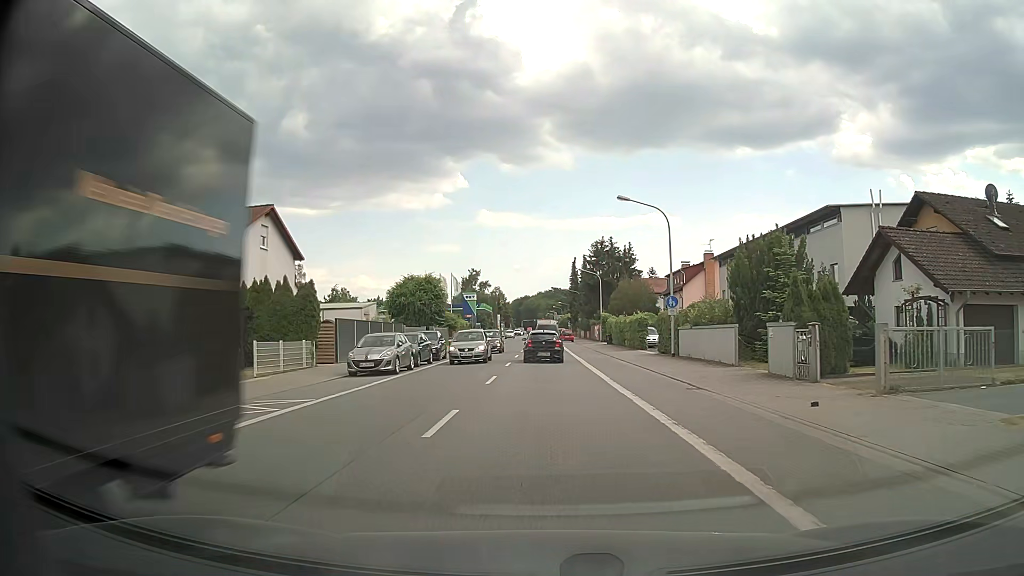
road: primary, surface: asphalt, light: Day
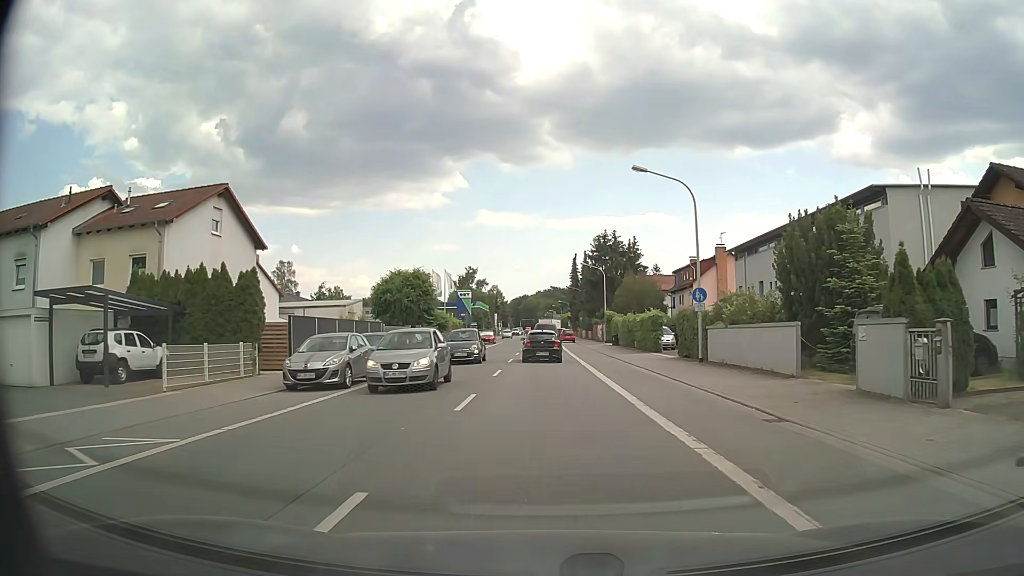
(0.0, +5.9) m; 0°
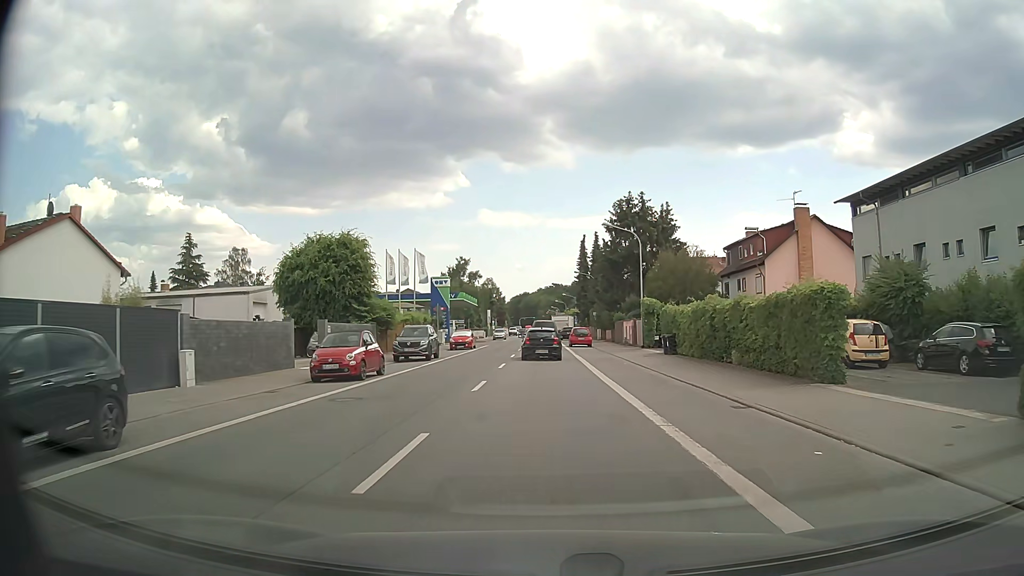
(-0.1, +24.0) m; 0°
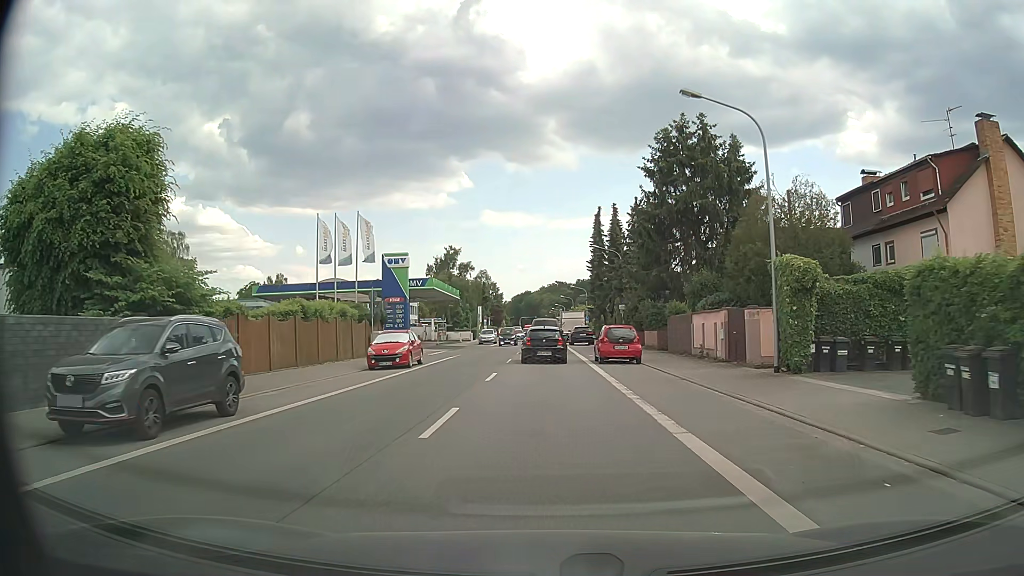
(-0.1, +24.2) m; 0°
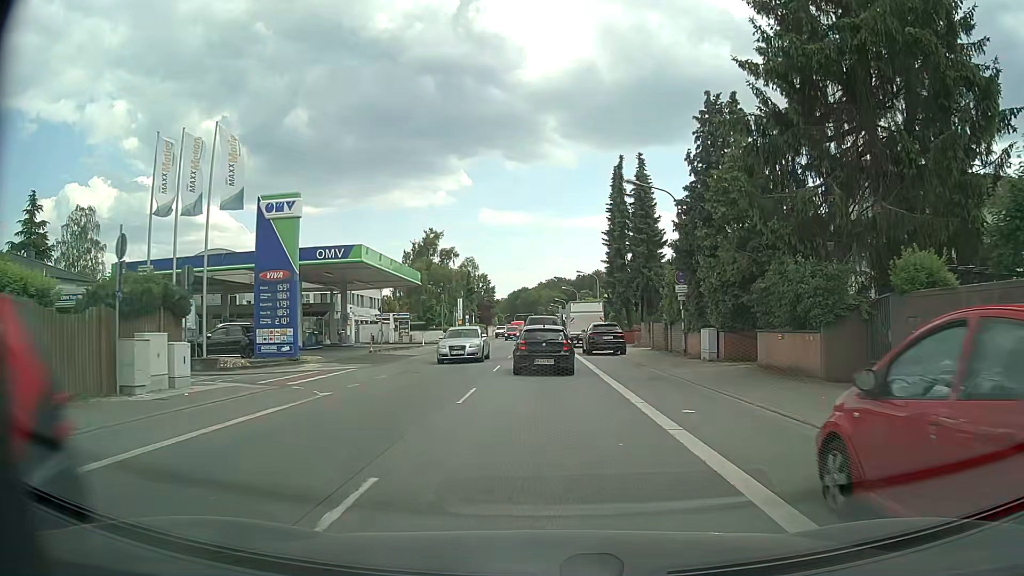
(+0.1, +23.3) m; 0°
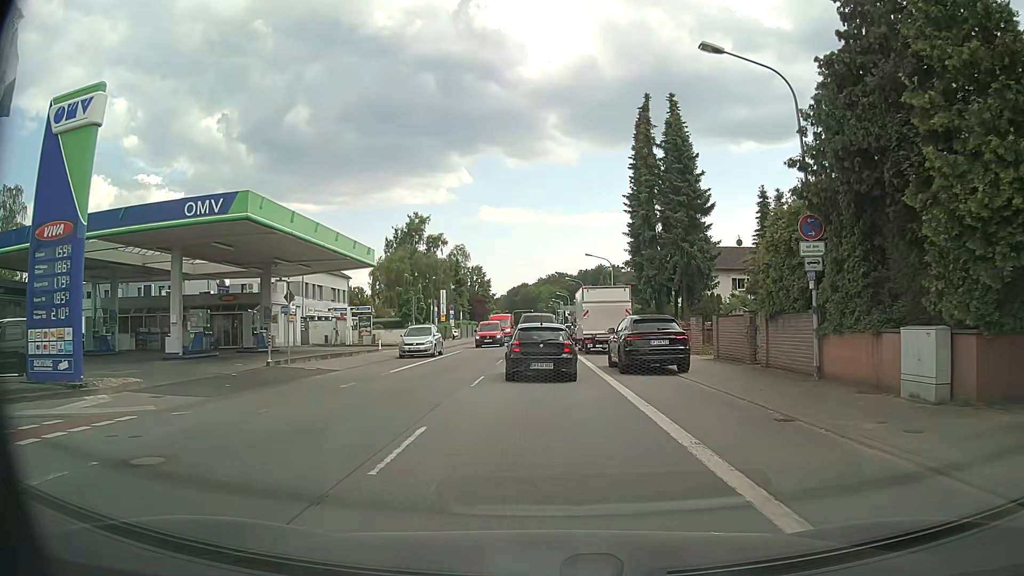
(0.0, +14.6) m; 0°
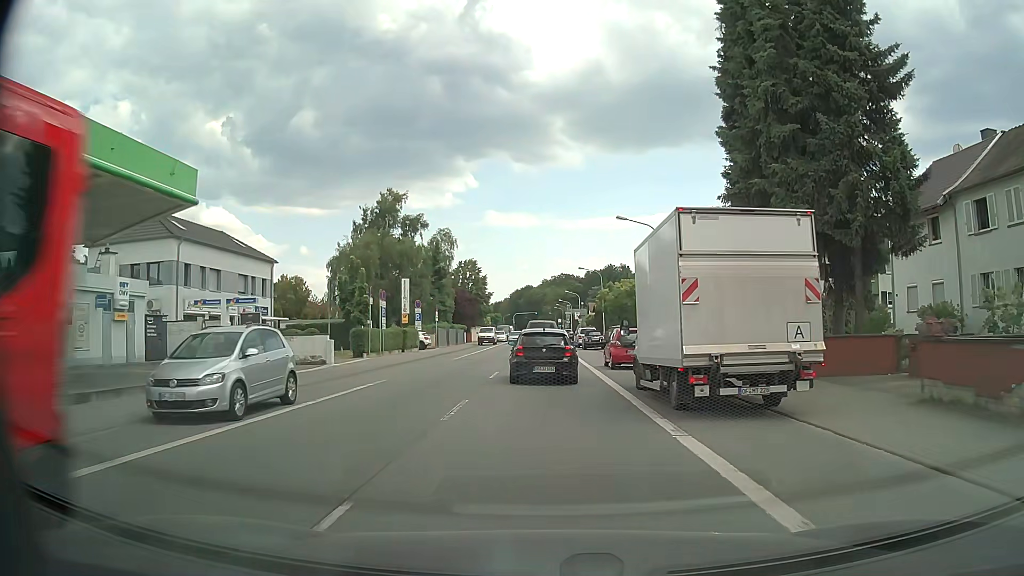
(-0.1, +22.1) m; -1°
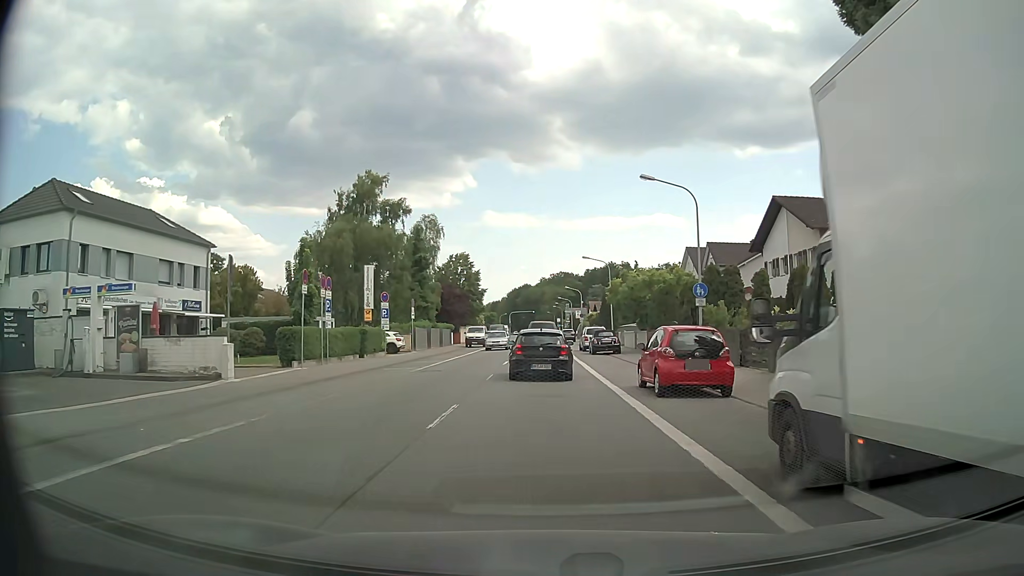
(0.0, +10.2) m; +1°
(0, +10) (0, +20) (0, +30) (0, +40) (0, +50) (0, +60) (-1, +70) (-1, +80) (-1, +90) (-1, +100) m
